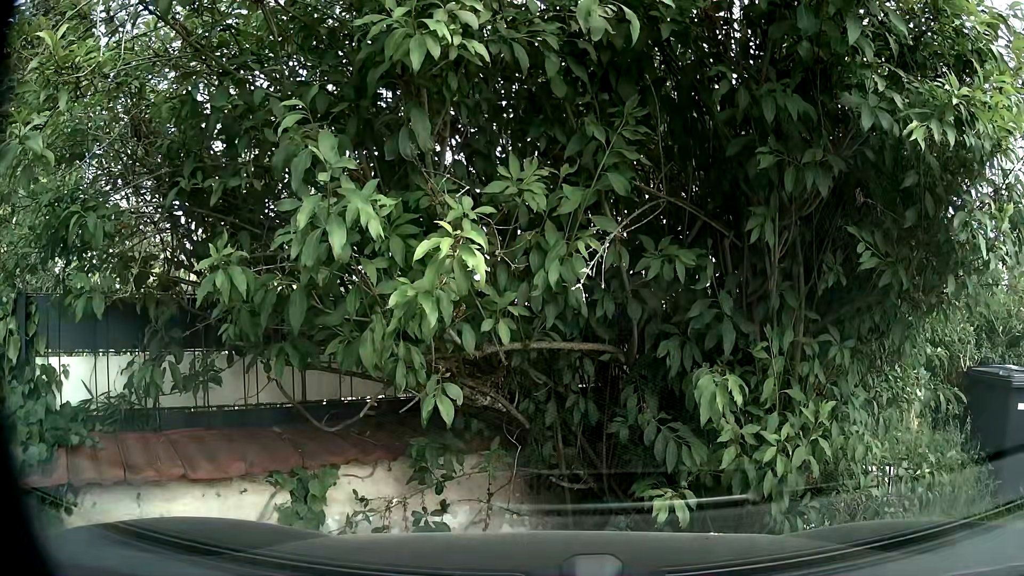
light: Day
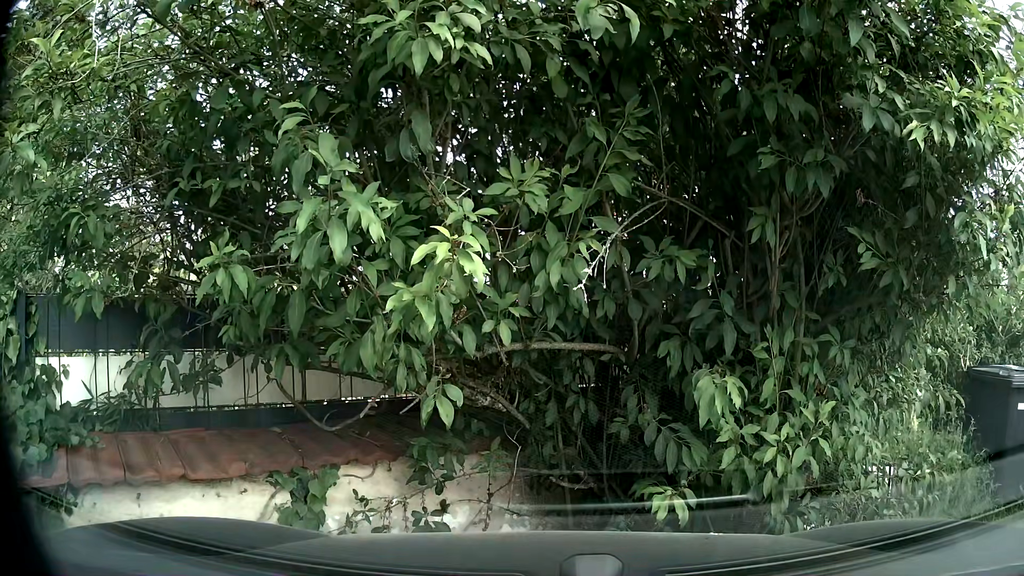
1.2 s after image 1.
(0.0, 0.0) m; 0°
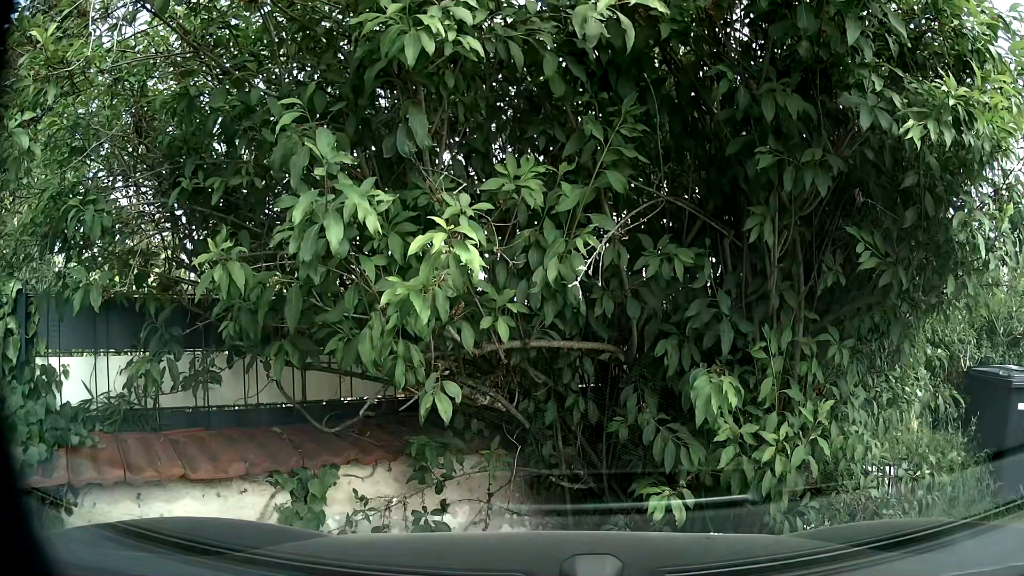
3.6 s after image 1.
(0.0, 0.0) m; 0°
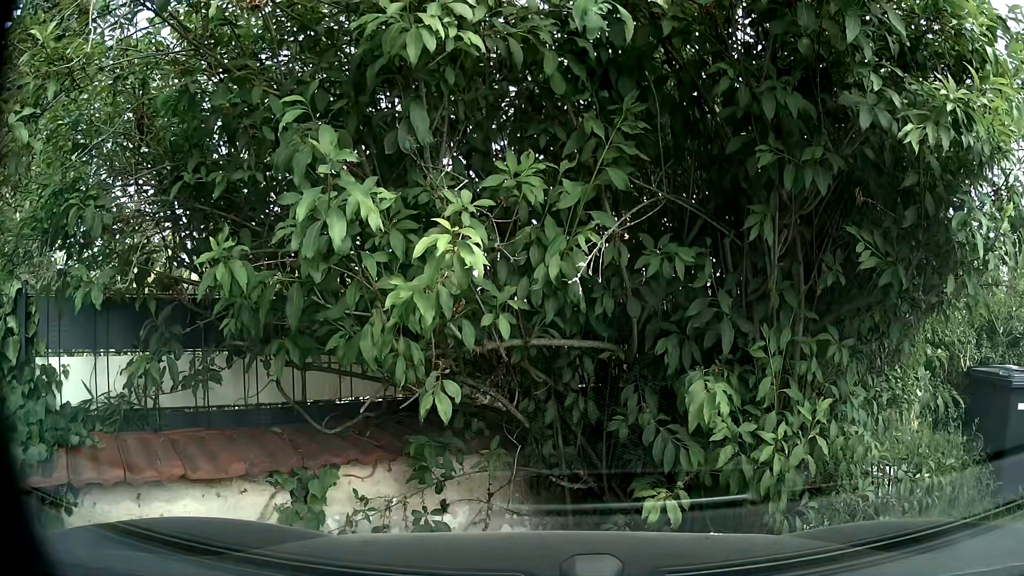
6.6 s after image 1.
(0.0, 0.0) m; 0°
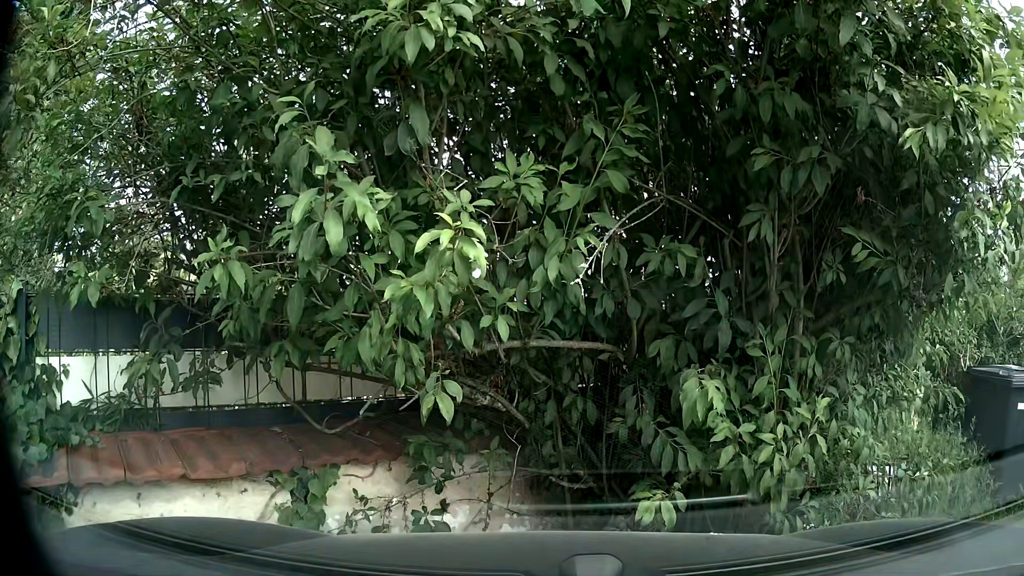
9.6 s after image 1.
(0.0, 0.0) m; 0°
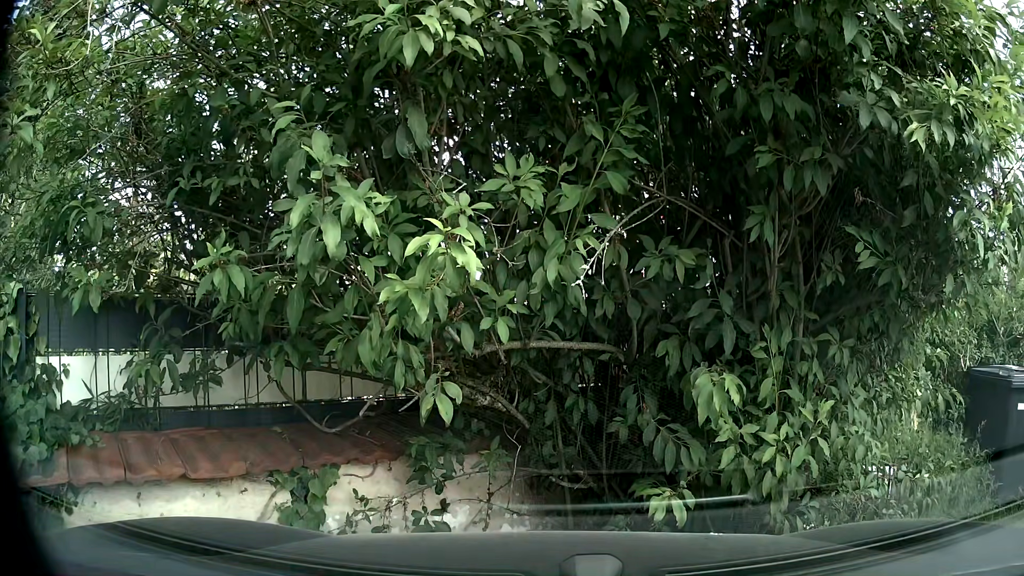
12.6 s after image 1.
(0.0, 0.0) m; 0°
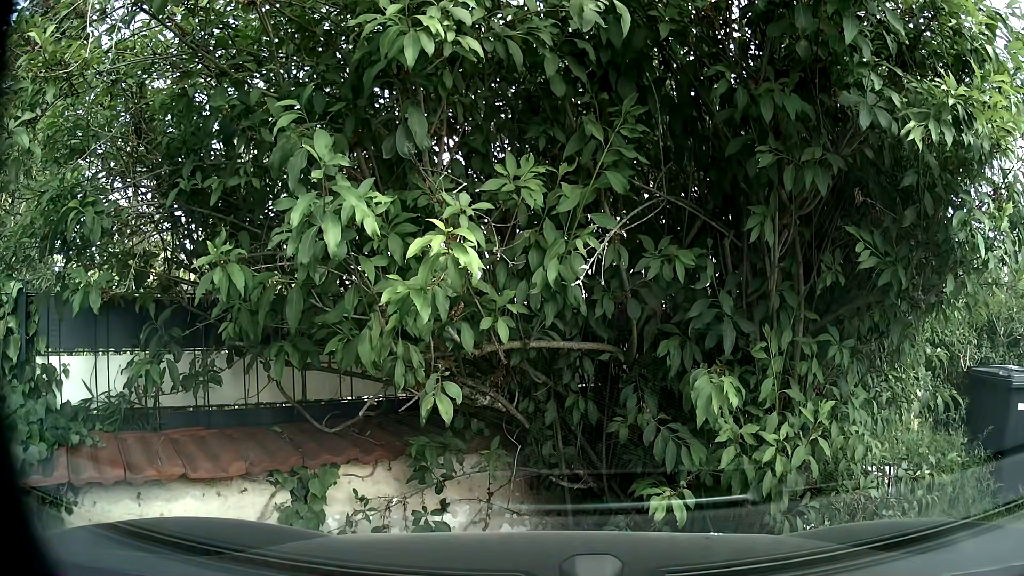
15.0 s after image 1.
(0.0, 0.0) m; 0°
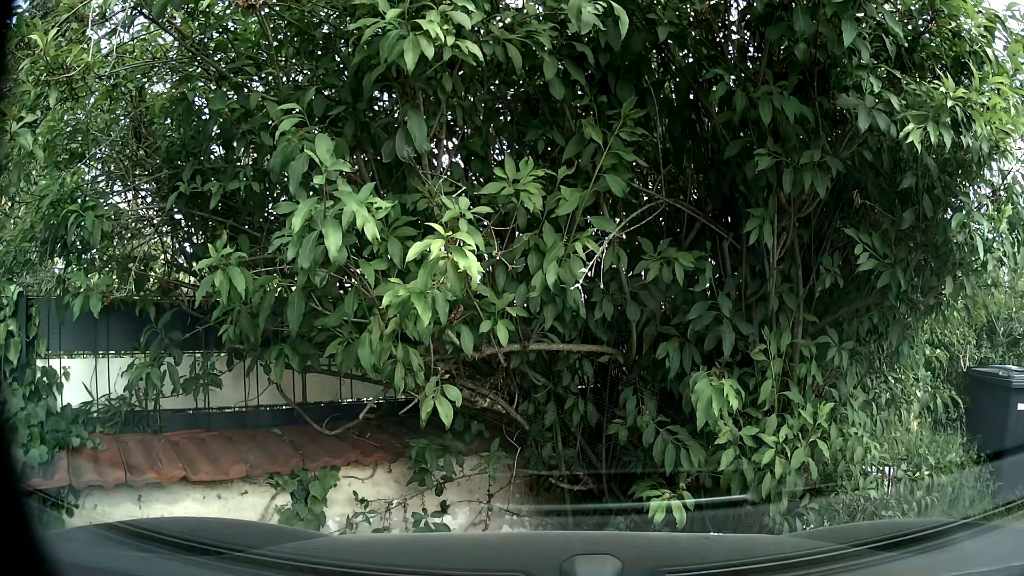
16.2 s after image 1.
(0.0, 0.0) m; 0°
